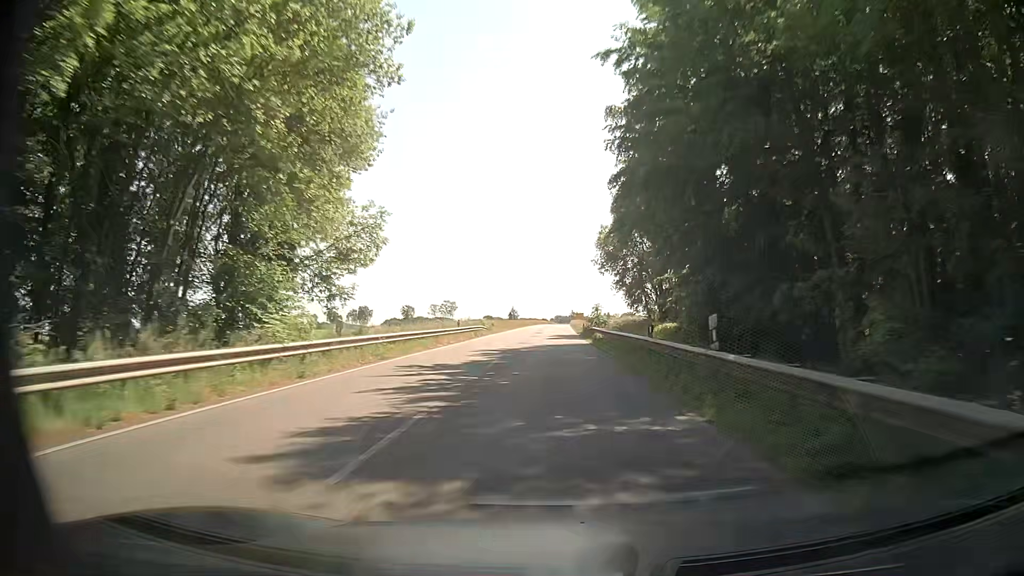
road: secondary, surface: asphalt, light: Day
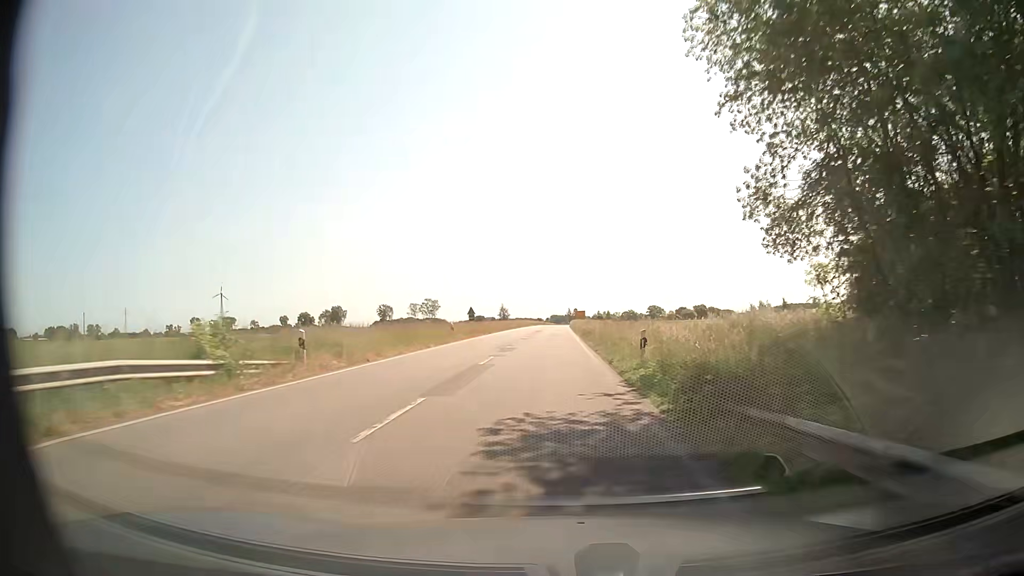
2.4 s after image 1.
(+0.2, +46.5) m; 0°
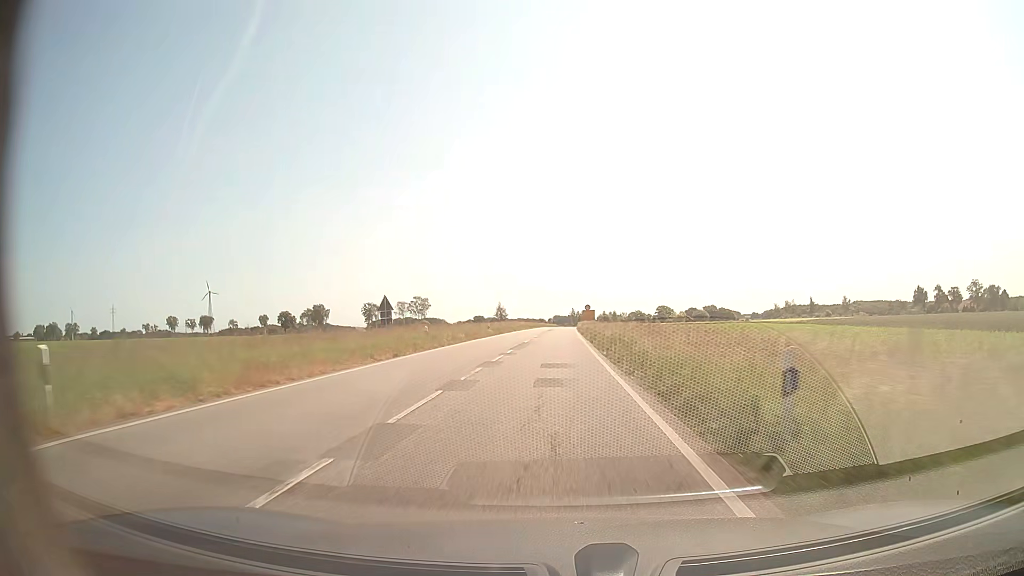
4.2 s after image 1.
(-0.1, +34.9) m; 0°
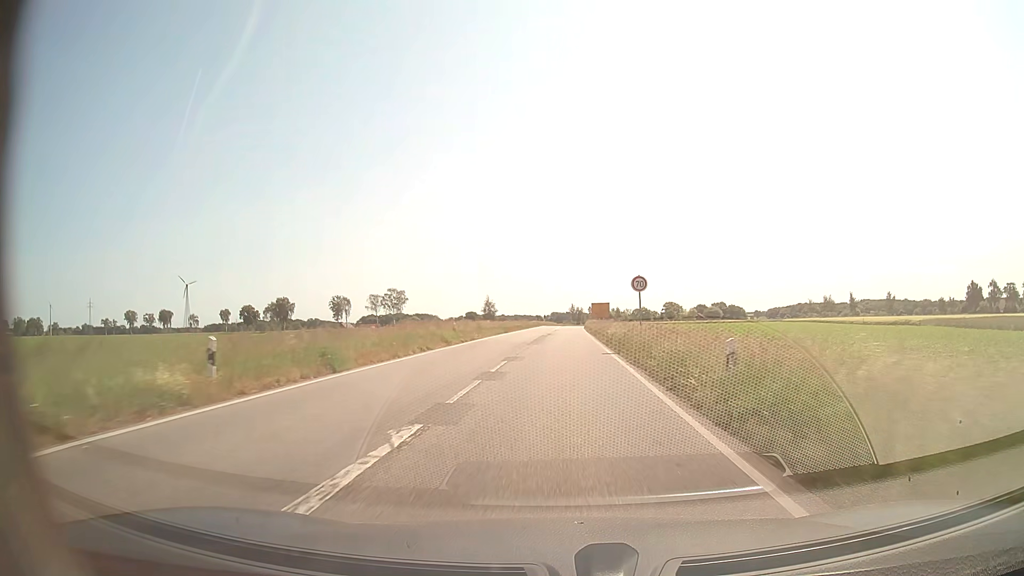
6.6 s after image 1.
(0.0, +46.4) m; 0°
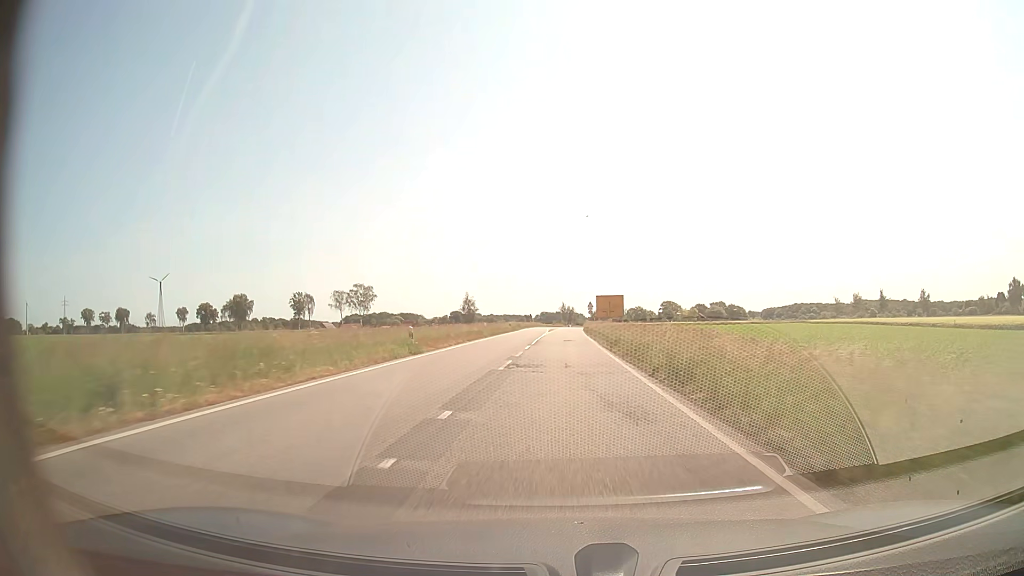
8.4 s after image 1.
(+0.2, +34.9) m; +1°
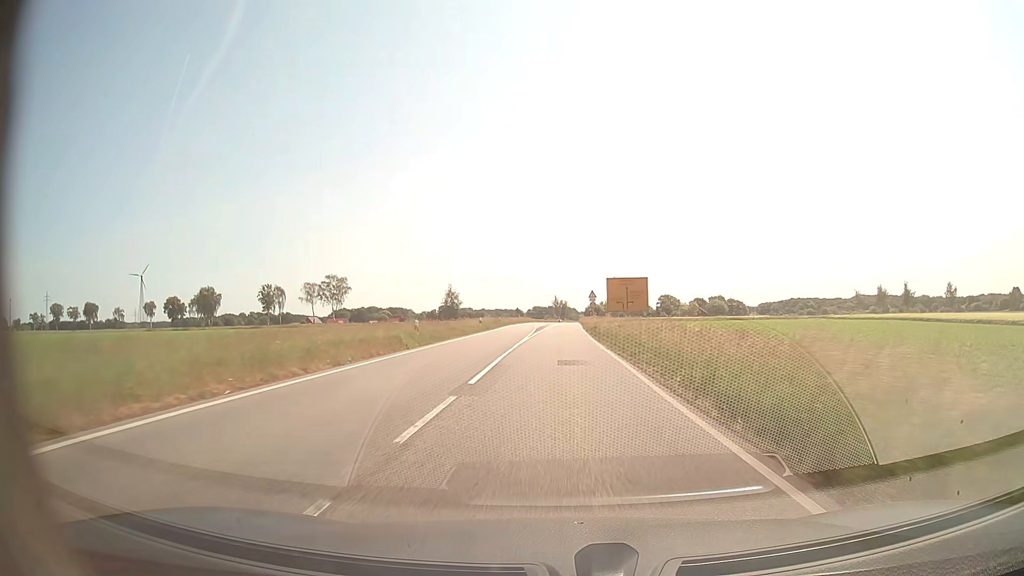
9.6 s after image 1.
(+0.1, +22.8) m; +1°
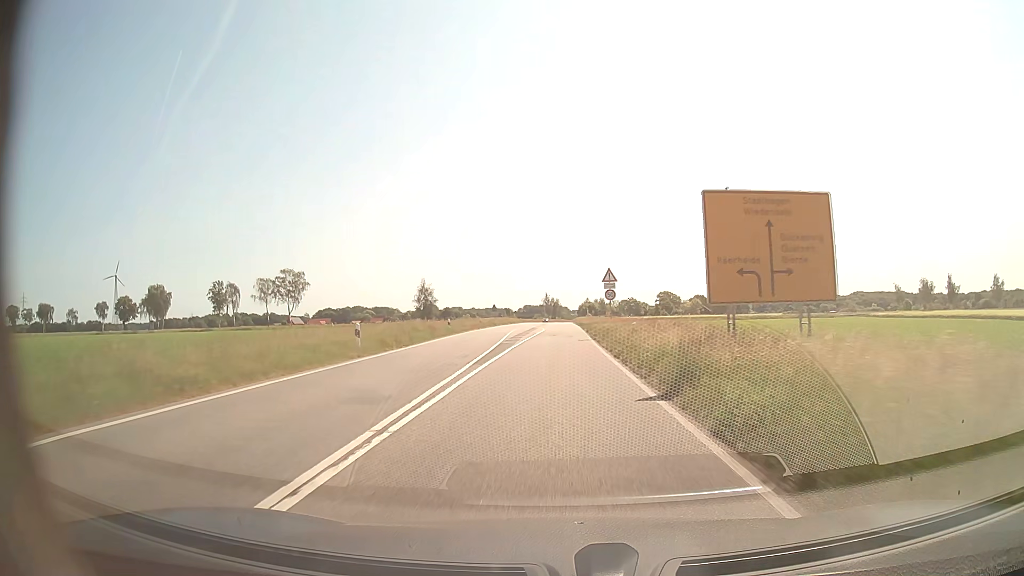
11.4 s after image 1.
(+0.2, +31.3) m; +1°
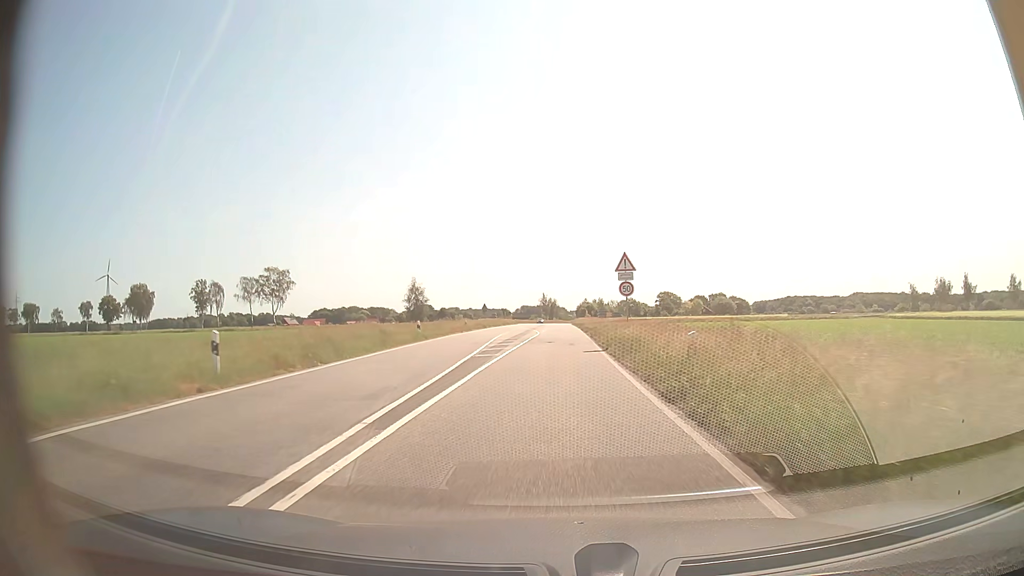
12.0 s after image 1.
(0.0, +9.7) m; 0°
(0, +10) (0, +20) (0, +30) (0, +40) (0, +50) (0, +60) (0, +70) (0, +80) (0, +90) (+1, +100) m
